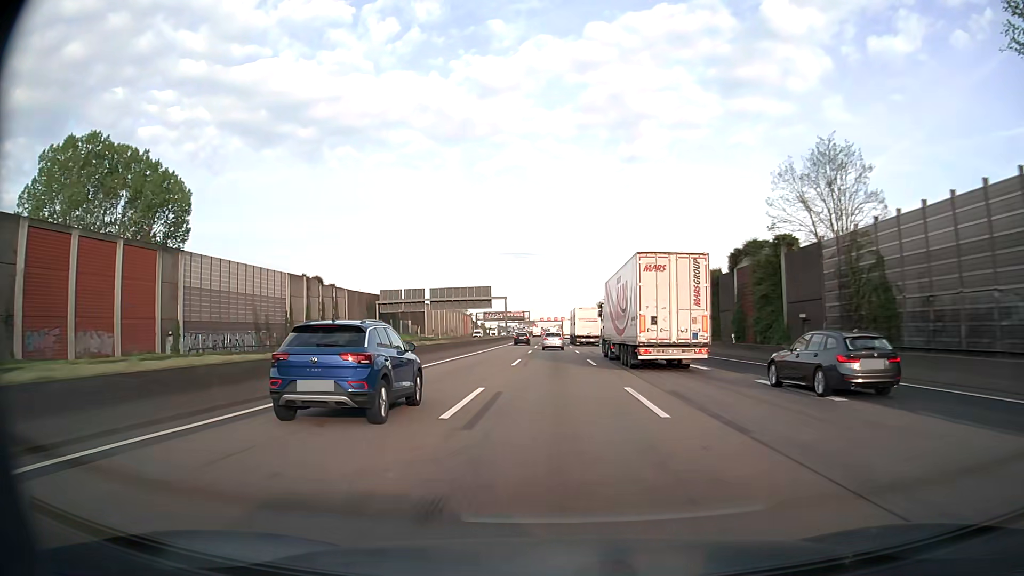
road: motorway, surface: asphalt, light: Day
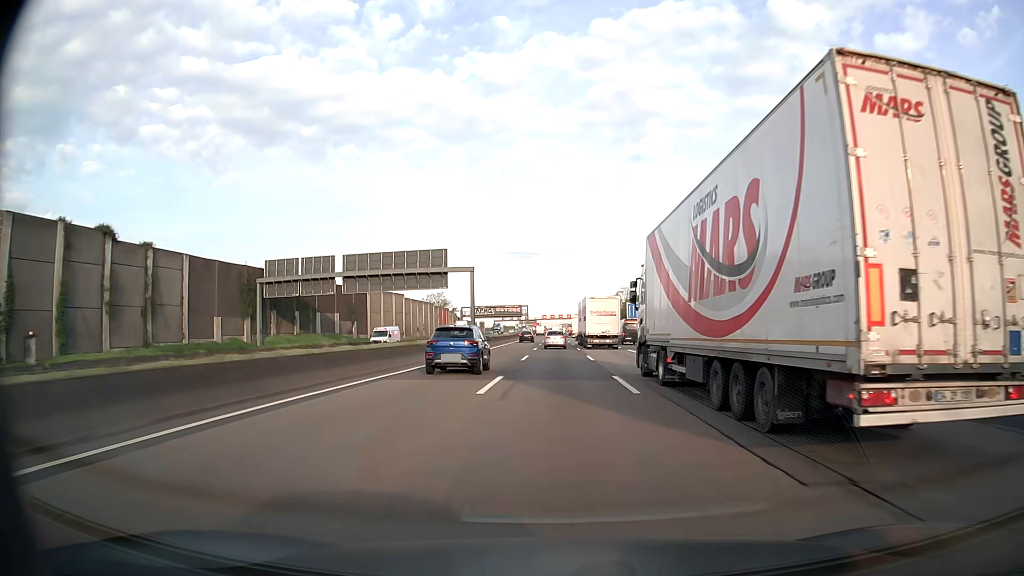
(-0.1, +50.1) m; 0°
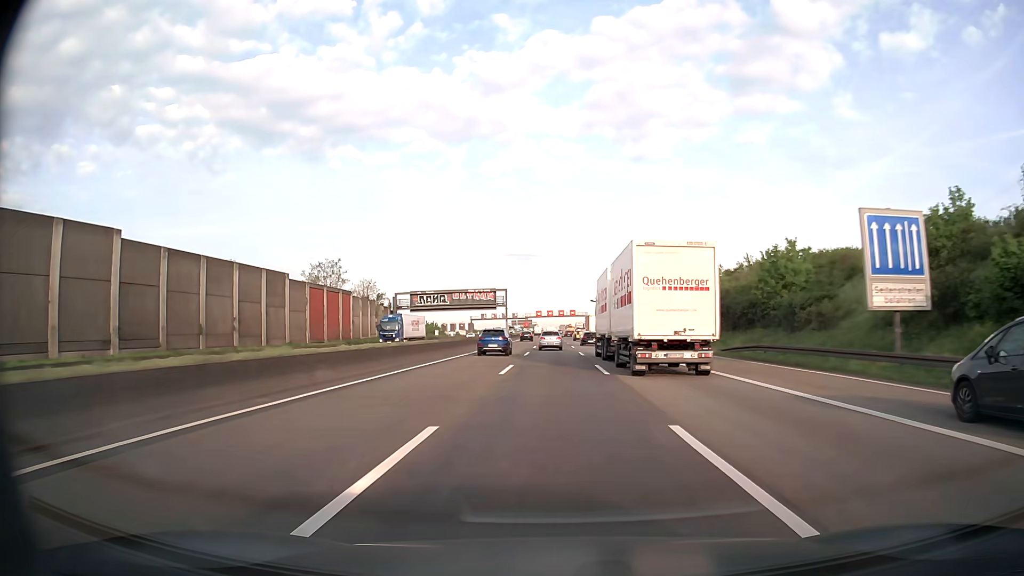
(0.0, +83.1) m; 0°
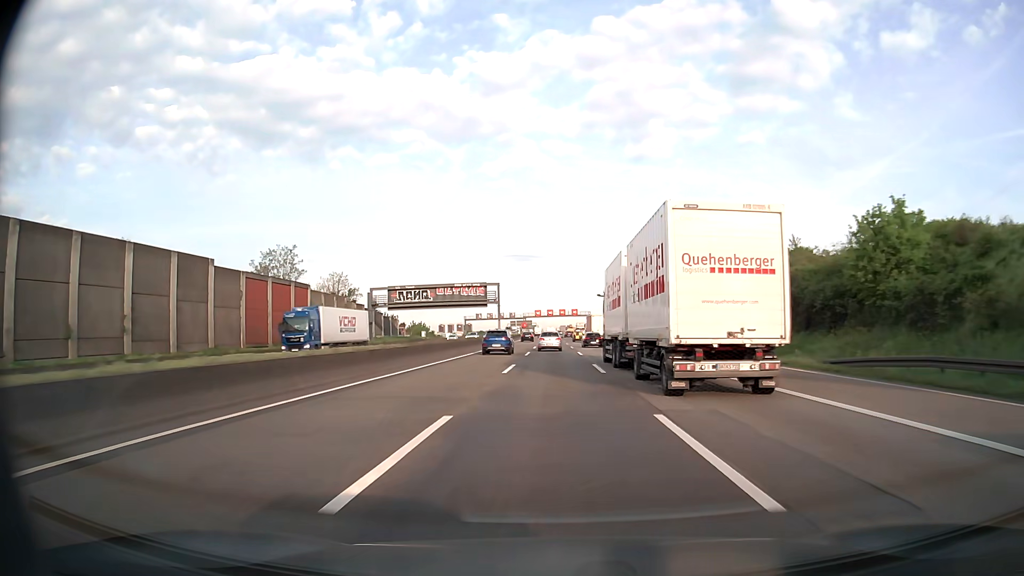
(0.0, +16.5) m; 0°
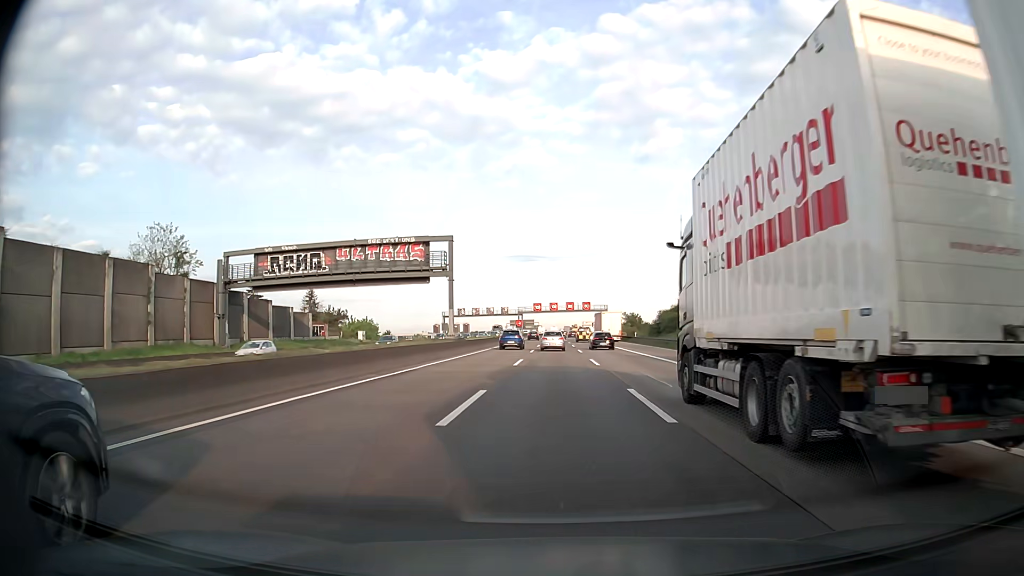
(-0.1, +49.3) m; 0°
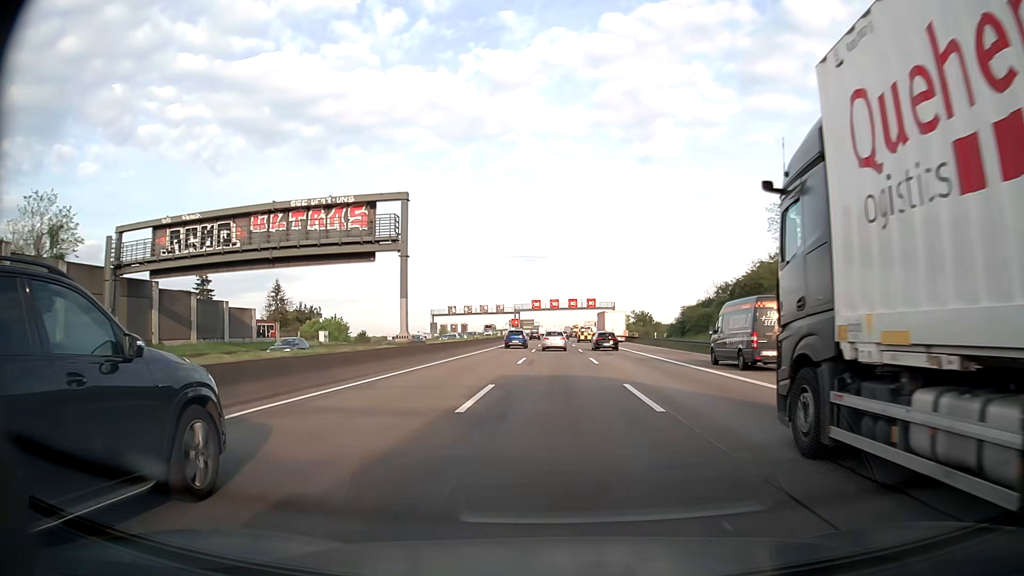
(-0.1, +16.4) m; 0°
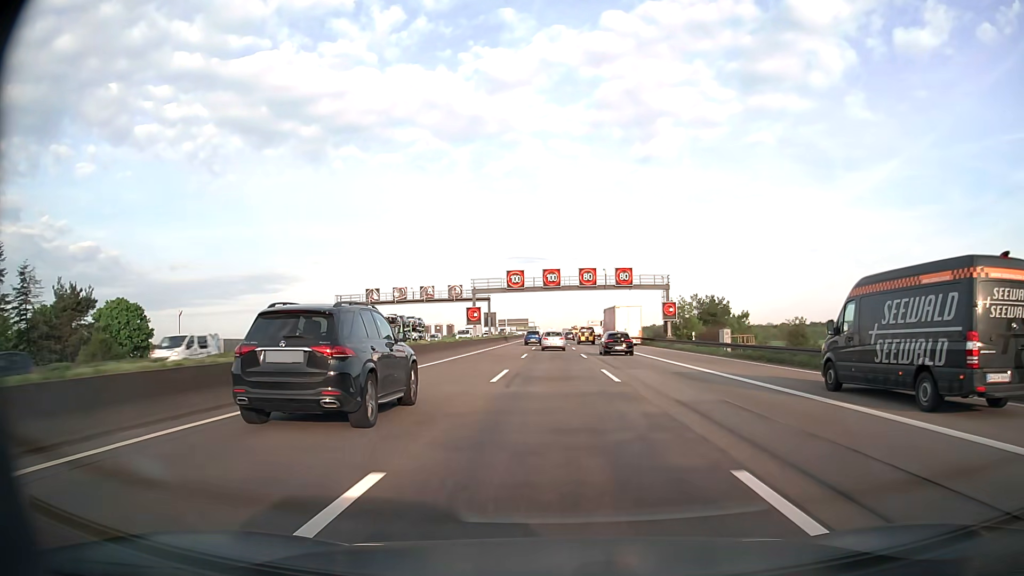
(+0.2, +65.0) m; 0°
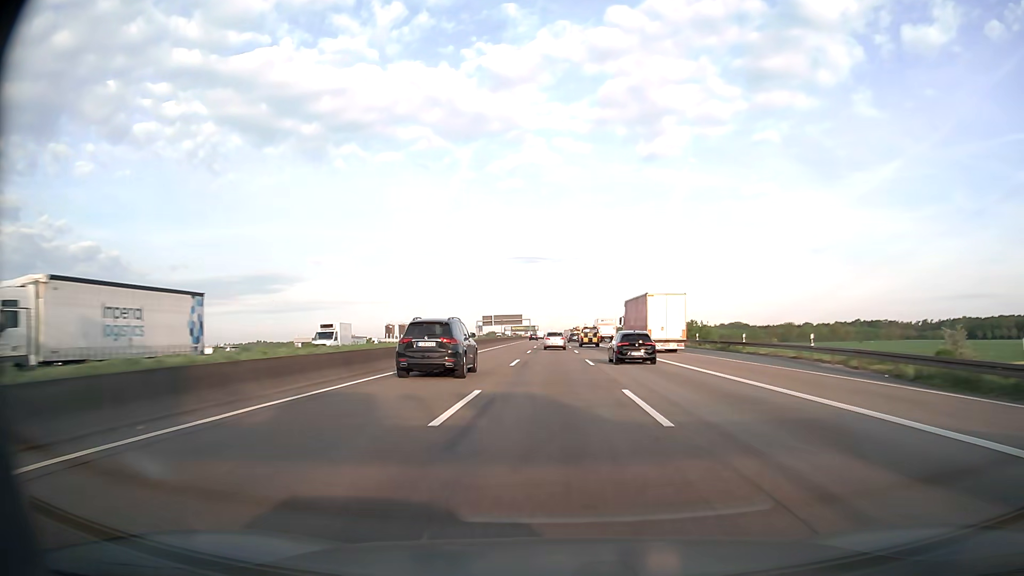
(-0.2, +80.6) m; 0°
(0, +10) (0, +20) (0, +30) (0, +40) (0, +50) (0, +60) (0, +70) (0, +80) (0, +90) (0, +100) m
